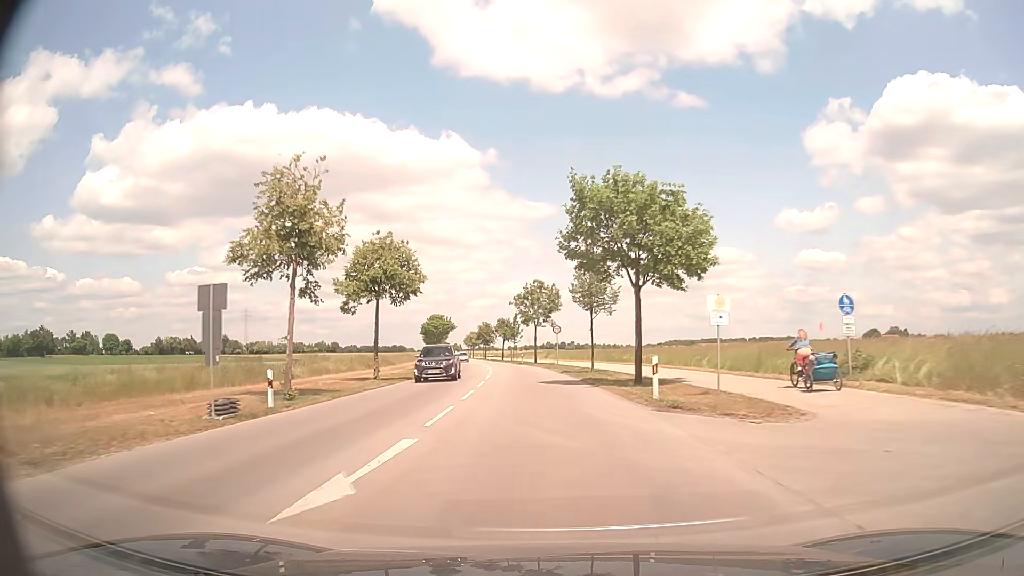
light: Day
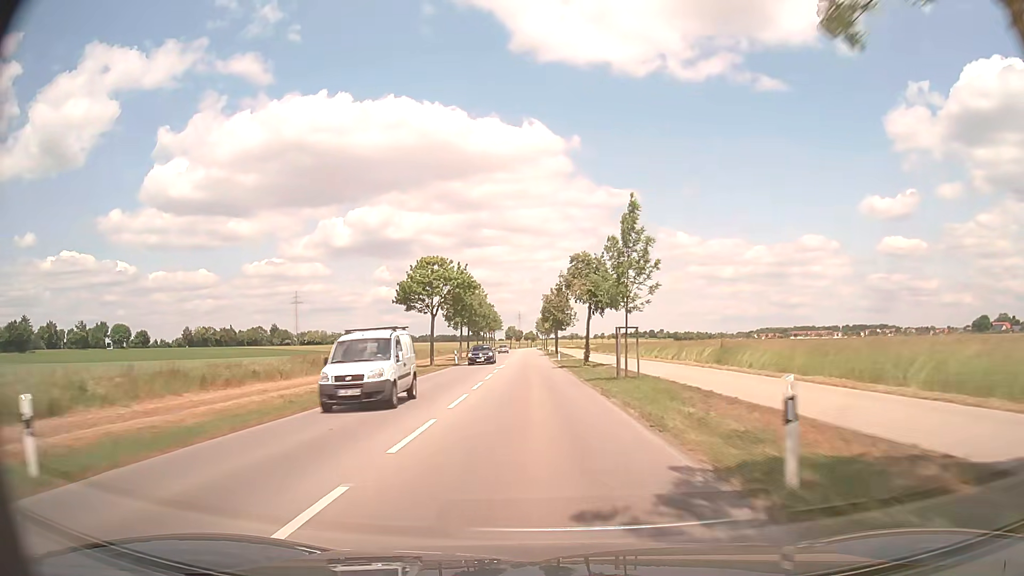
(-4.0, +64.1) m; -7°
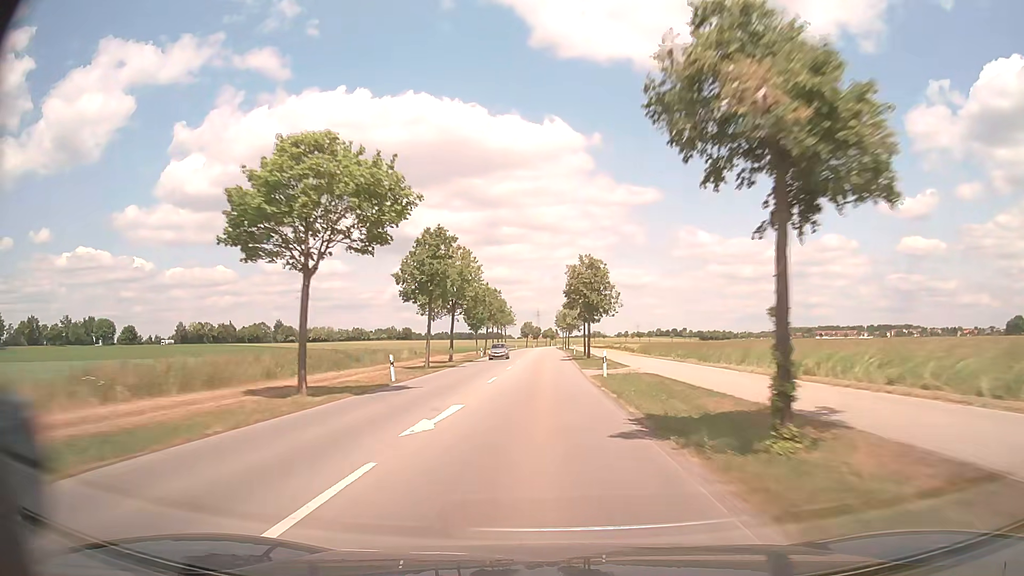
(-0.5, +29.1) m; -2°
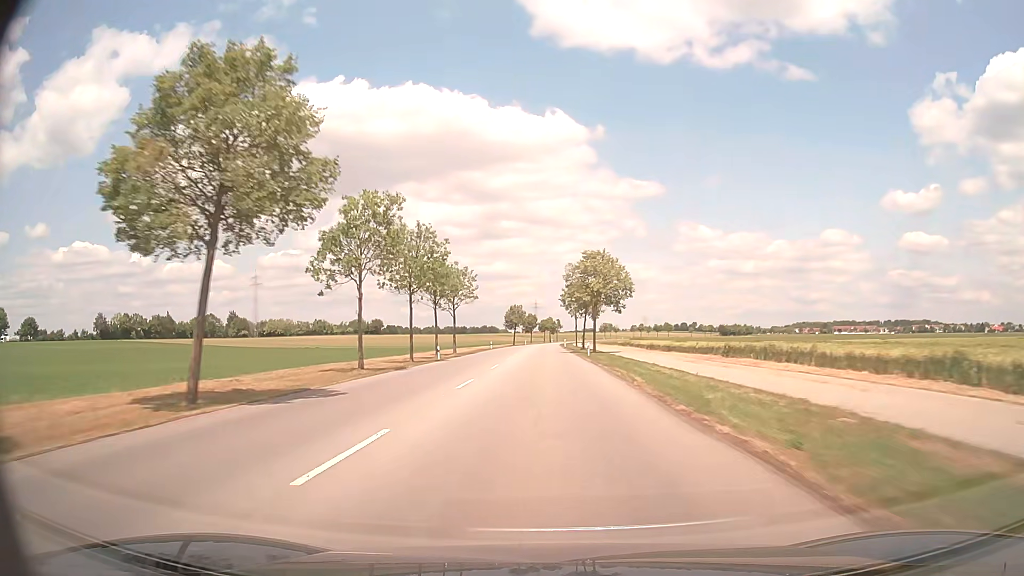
(+0.2, +76.8) m; 0°
(0, +10) (0, +20) (0, +30) (0, +40) (0, +50) (0, +60) (0, +70) (0, +80) (0, +90) (0, +100) m
